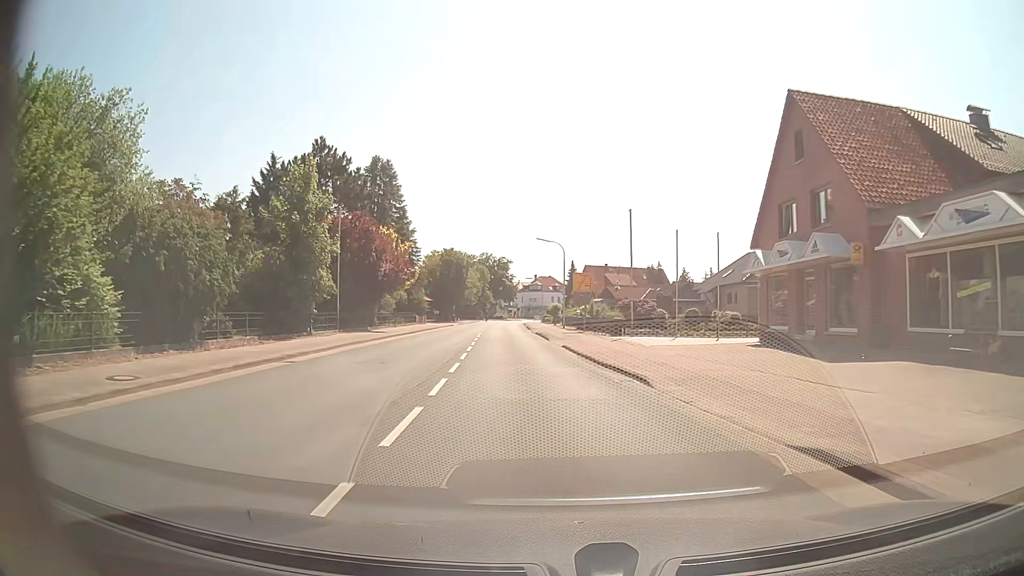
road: secondary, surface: asphalt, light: Day
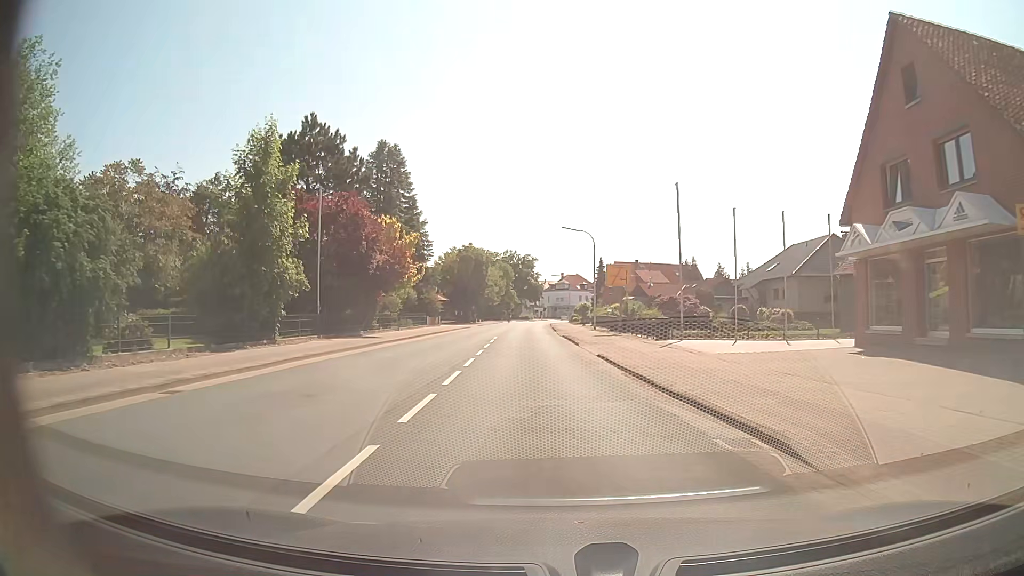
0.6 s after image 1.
(-0.1, +7.5) m; -2°
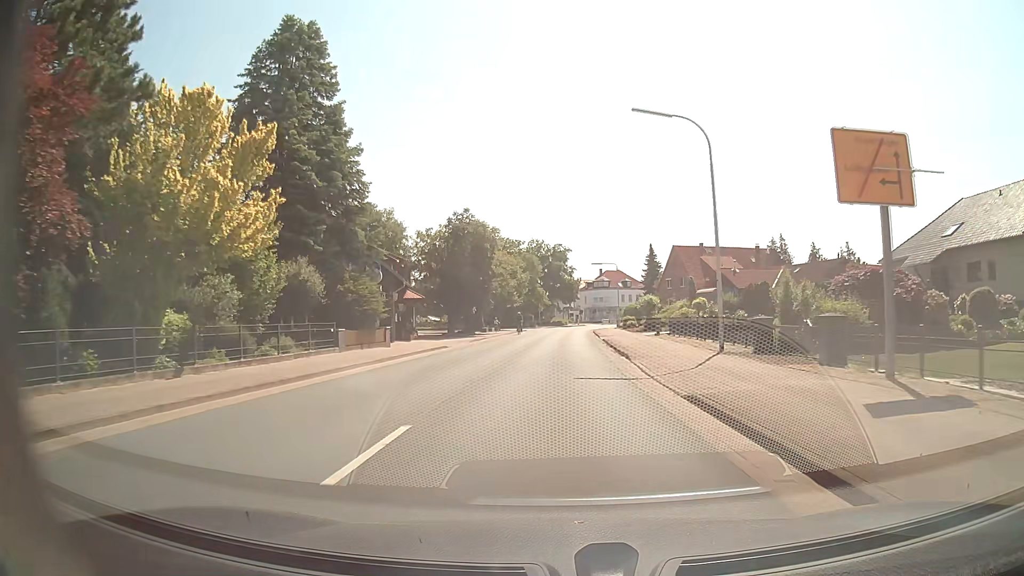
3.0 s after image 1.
(-1.3, +30.4) m; -3°
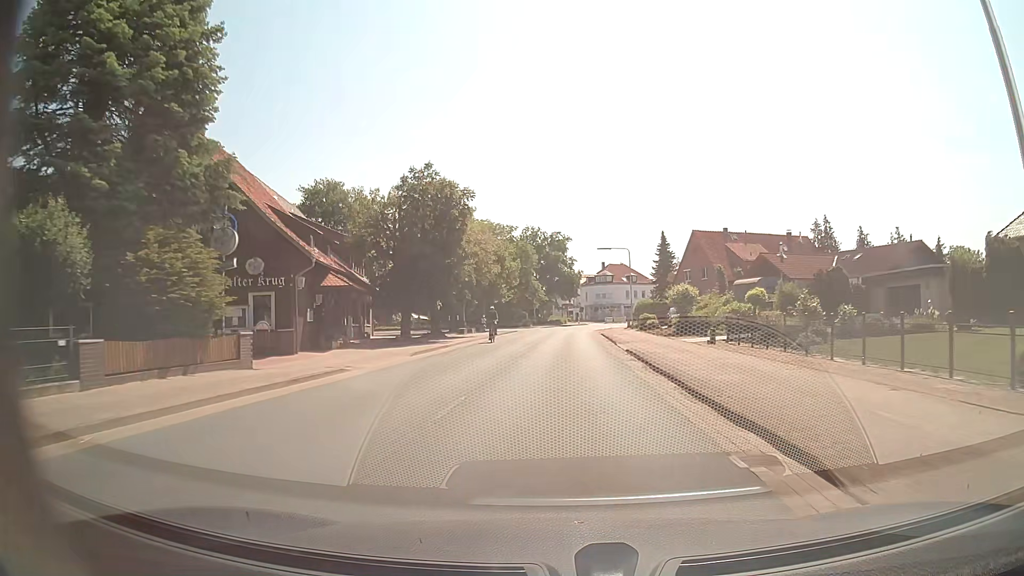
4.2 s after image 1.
(0.0, +15.2) m; 0°
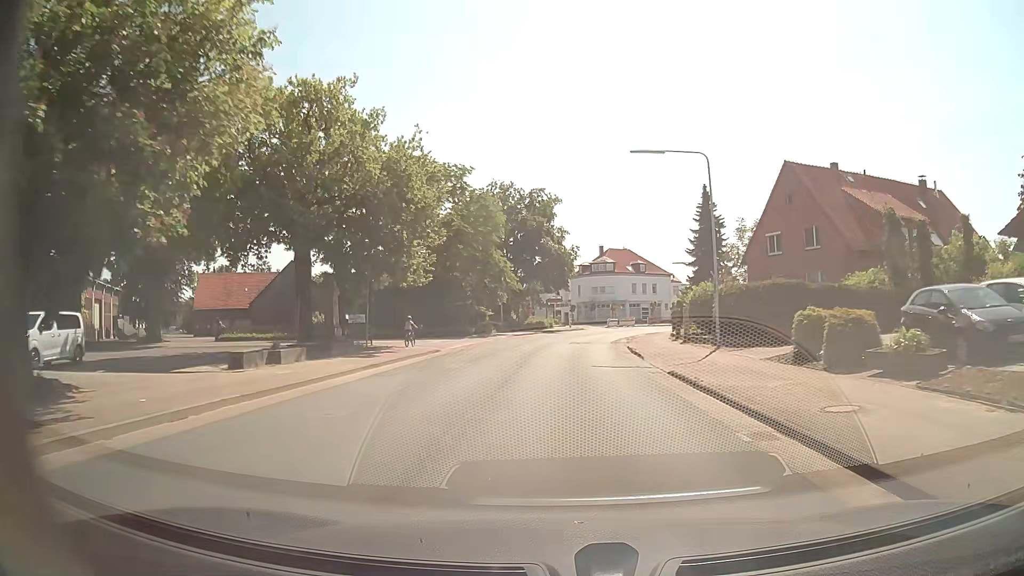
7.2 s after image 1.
(+0.4, +37.3) m; +1°
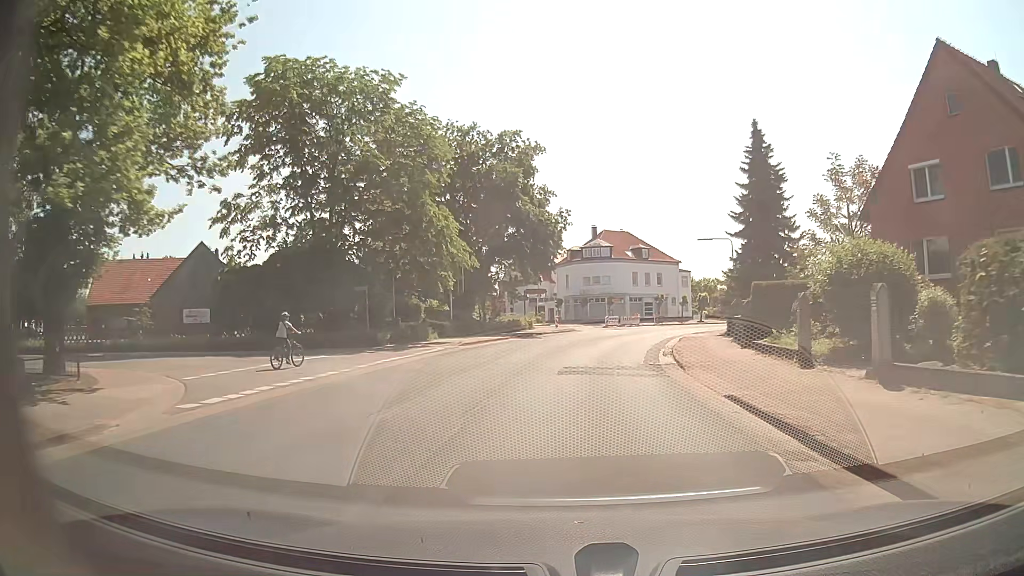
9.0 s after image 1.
(+0.2, +21.4) m; +1°
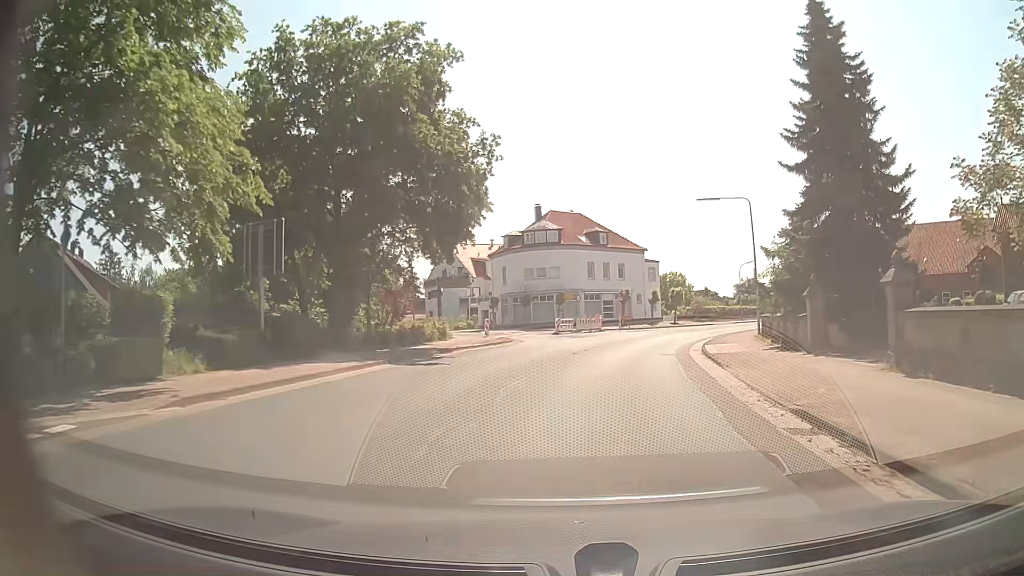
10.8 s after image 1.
(+0.7, +19.6) m; +4°
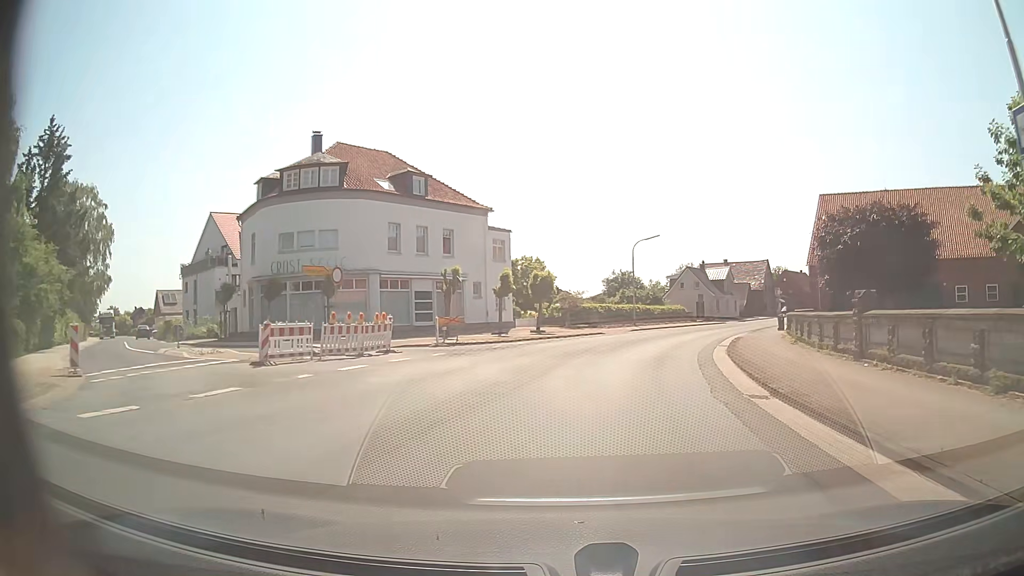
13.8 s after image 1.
(+3.3, +30.6) m; +13°
(+1, +10) (+2, +20) (+4, +30) (+8, +39) (+12, +48) (+16, +57) (+21, +66) (+26, +75) (+31, +83) (+36, +92) m
